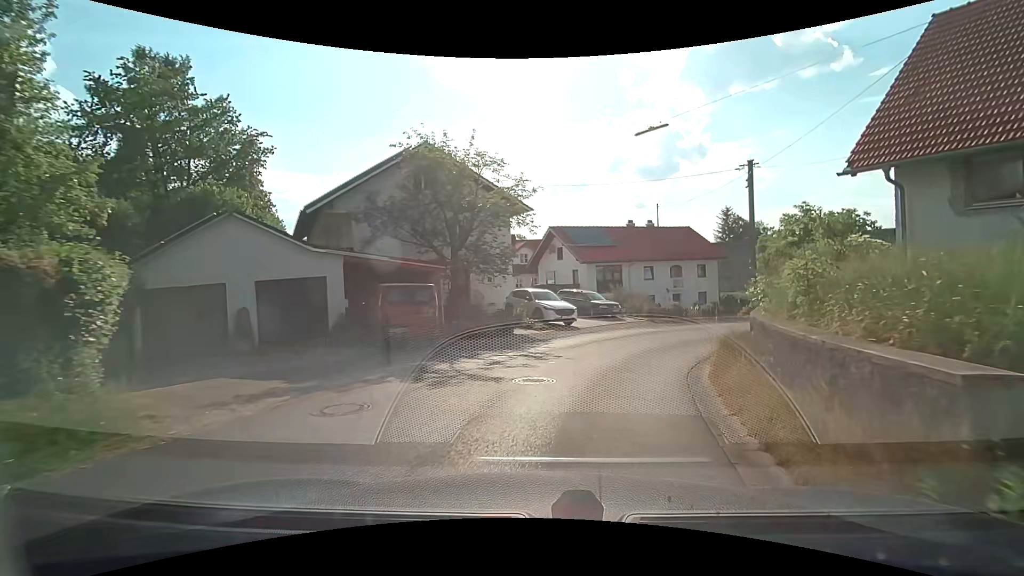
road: residential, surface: asphalt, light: Day
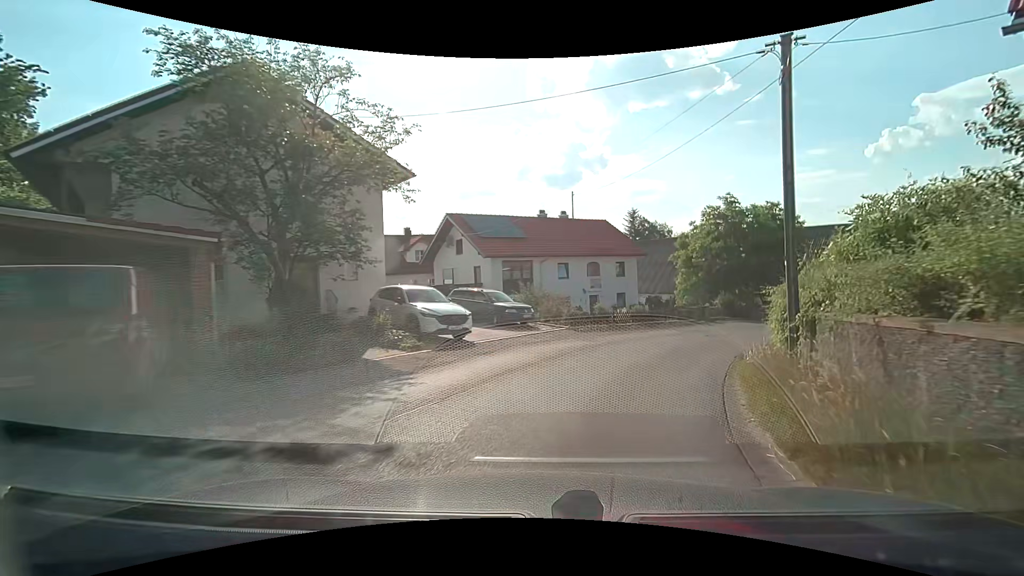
(+0.7, +8.0) m; +11°
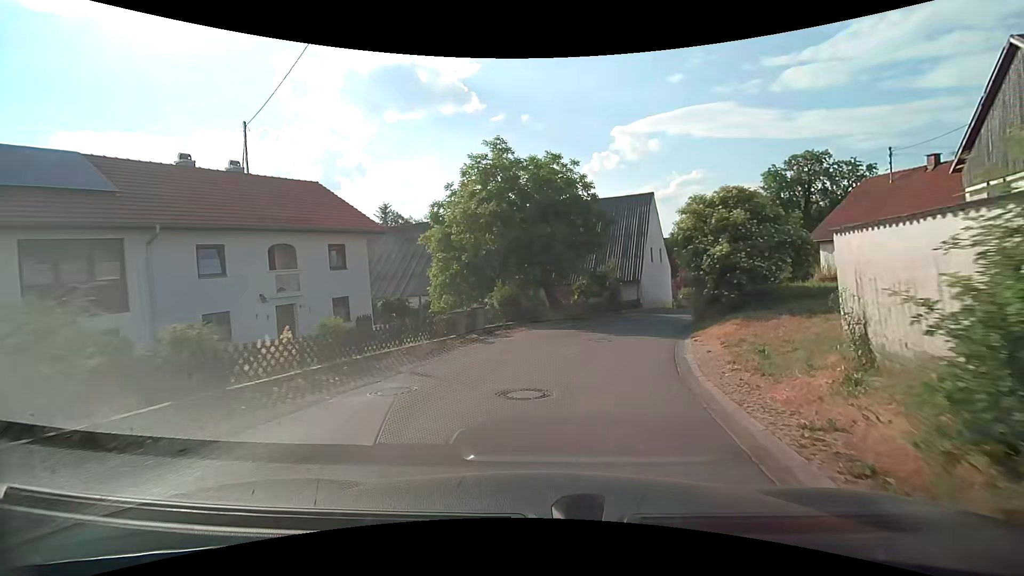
(+3.7, +16.1) m; +25°
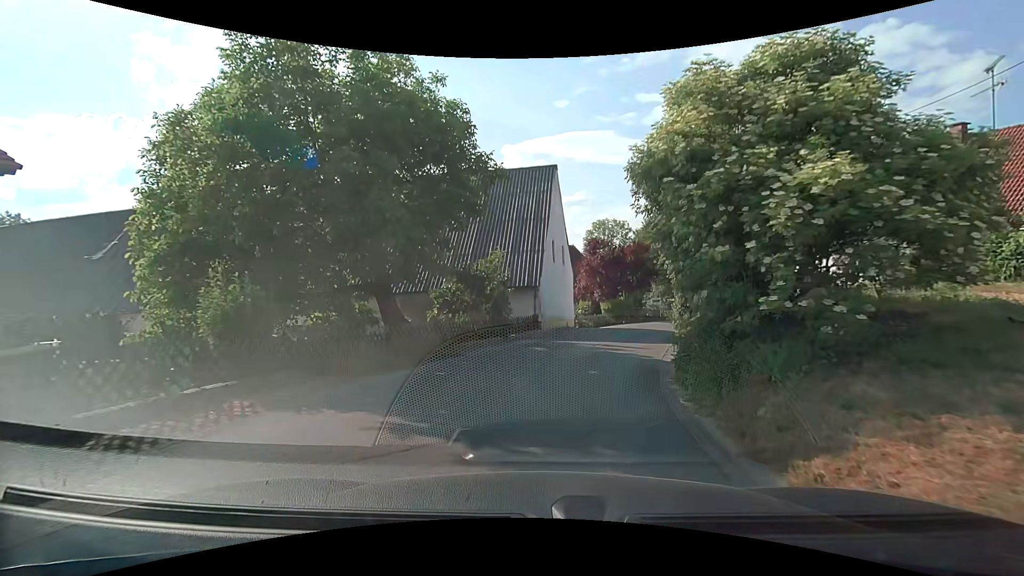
(+1.7, +12.1) m; +13°
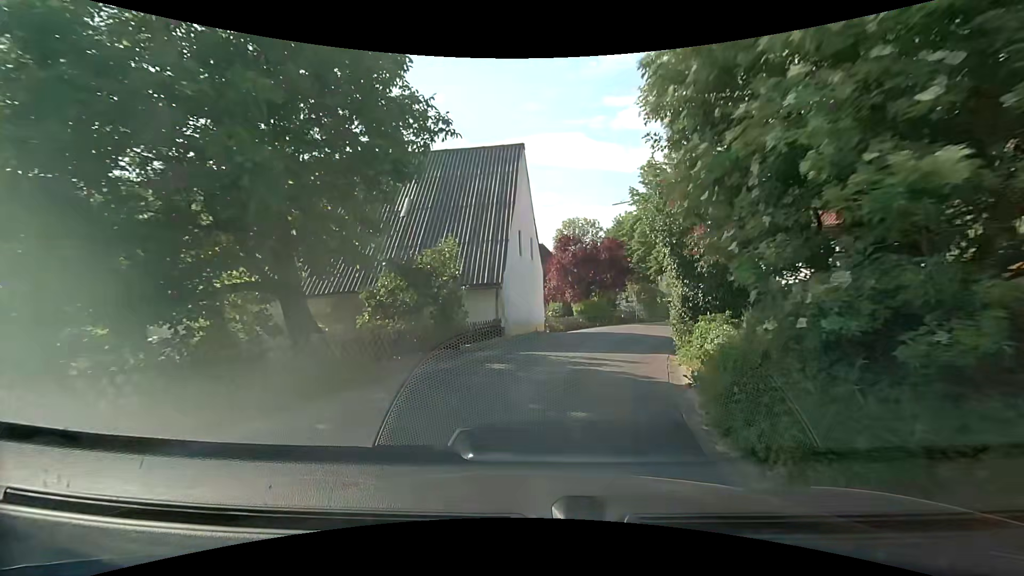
(+0.2, +3.8) m; +6°
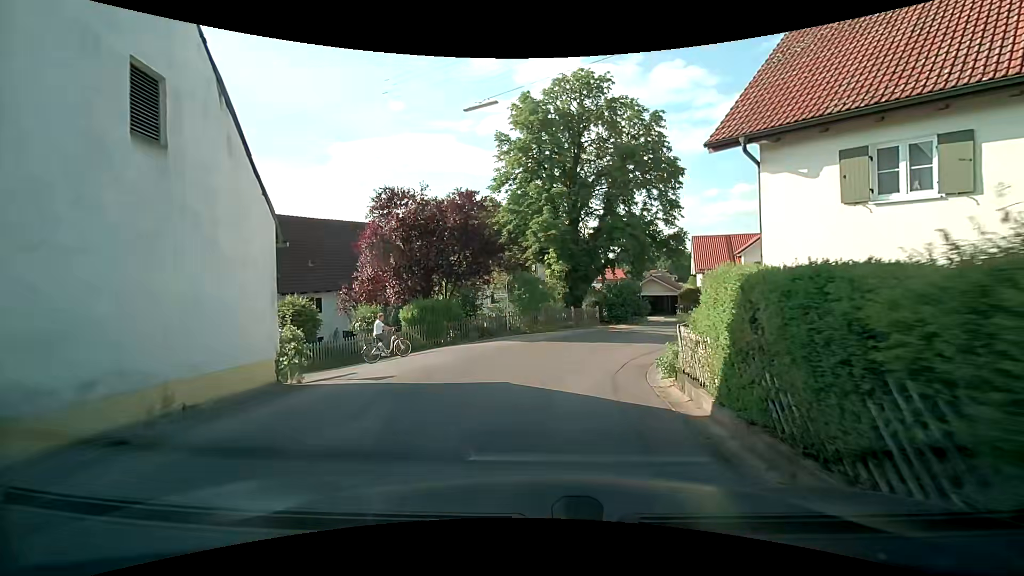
(+2.1, +17.1) m; +15°
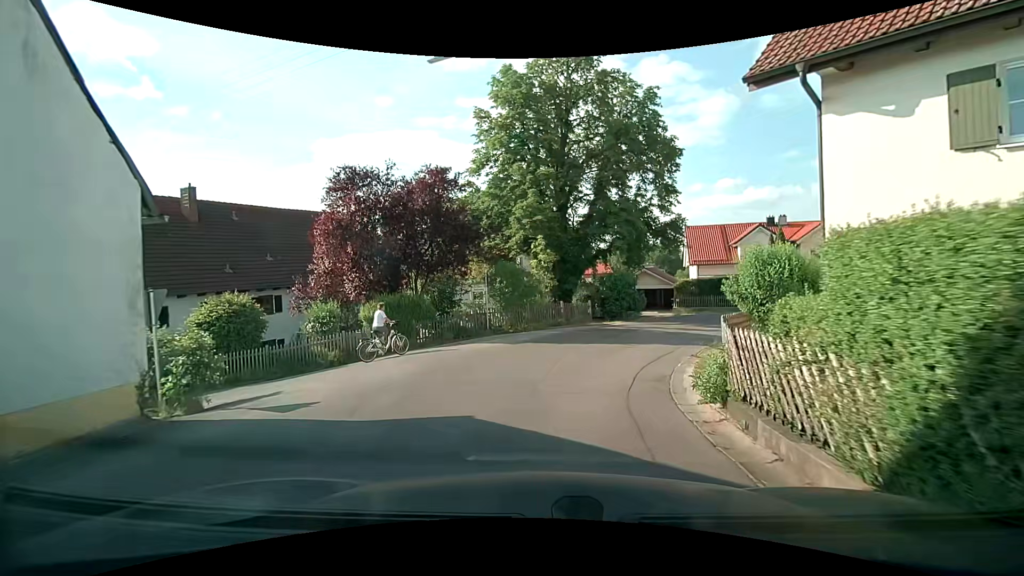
(0.0, +3.2) m; +1°
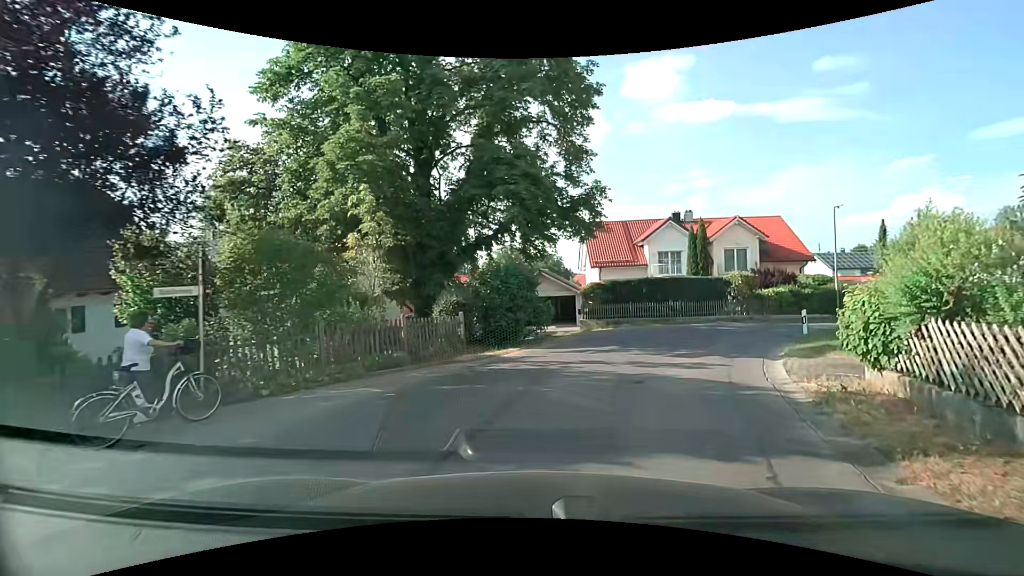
(+0.8, +11.6) m; +13°
(+1, +10) (+6, +19) (+13, +26) (+21, +31) (+29, +37) (+37, +44) (+42, +52) (+45, +62) (+46, +72) (+46, +82) m
